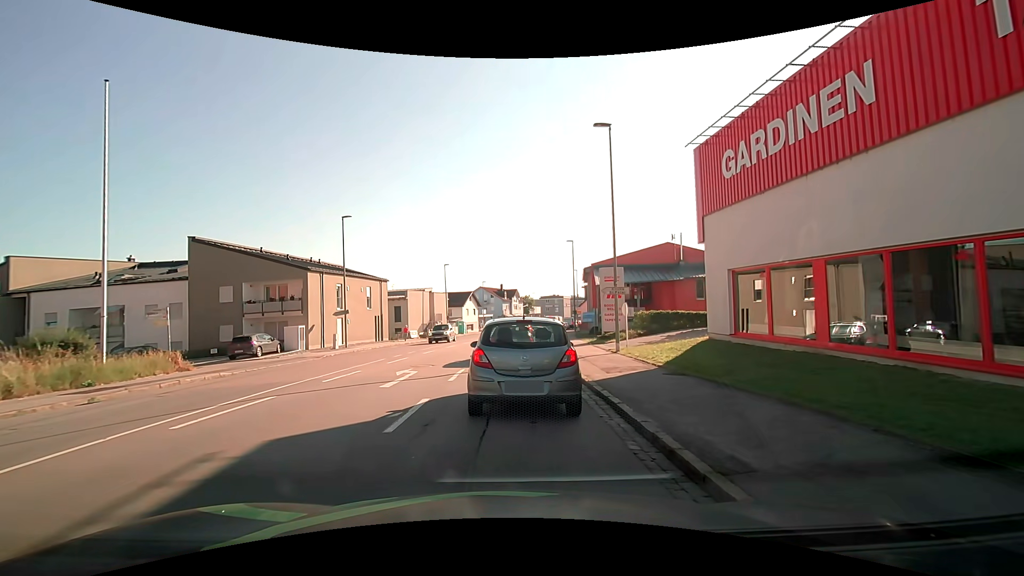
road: tertiary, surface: asphalt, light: Day
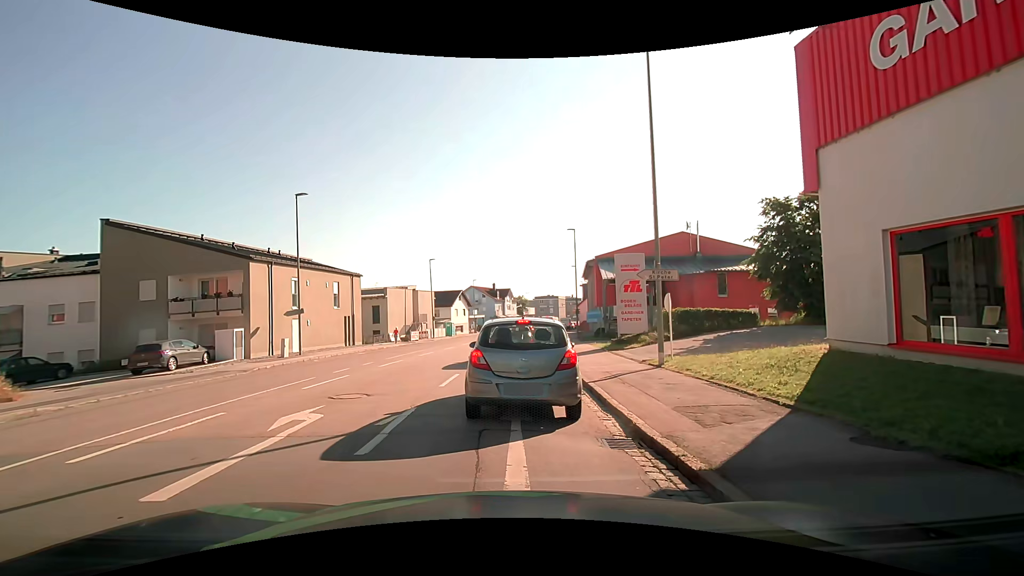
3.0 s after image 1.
(0.0, +7.0) m; -1°
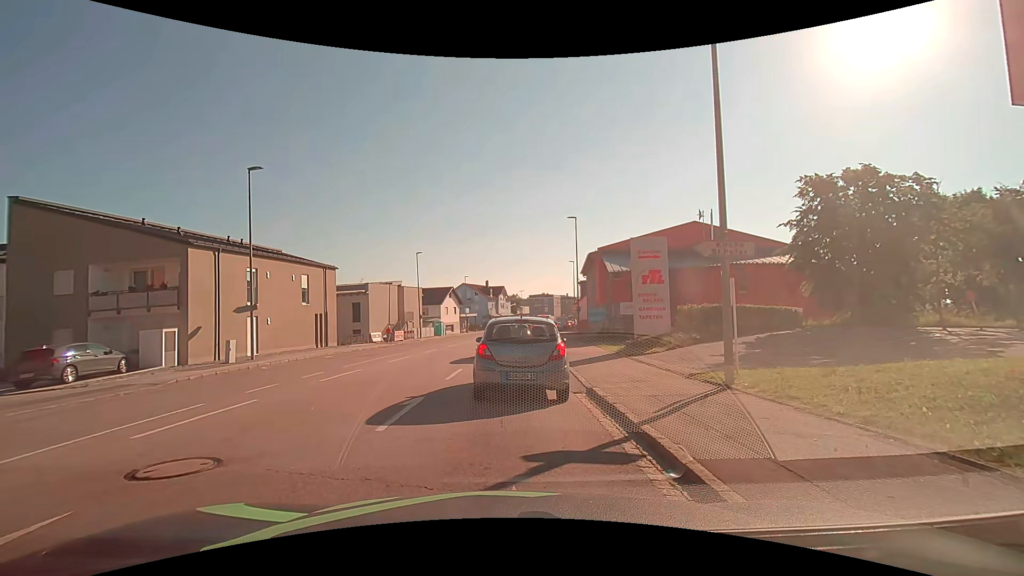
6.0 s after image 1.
(+0.1, +4.9) m; +3°
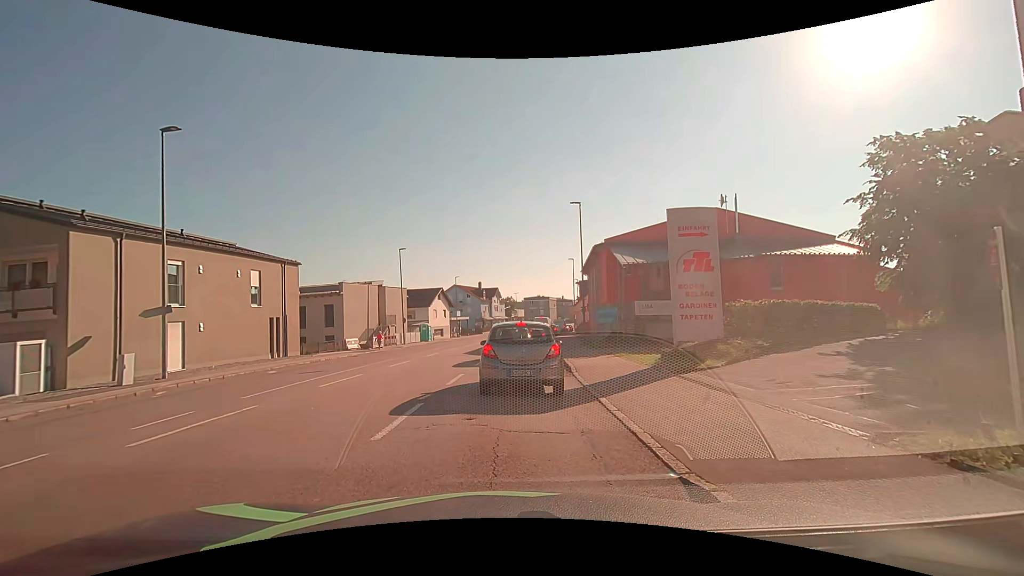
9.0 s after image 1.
(0.0, +6.2) m; -1°
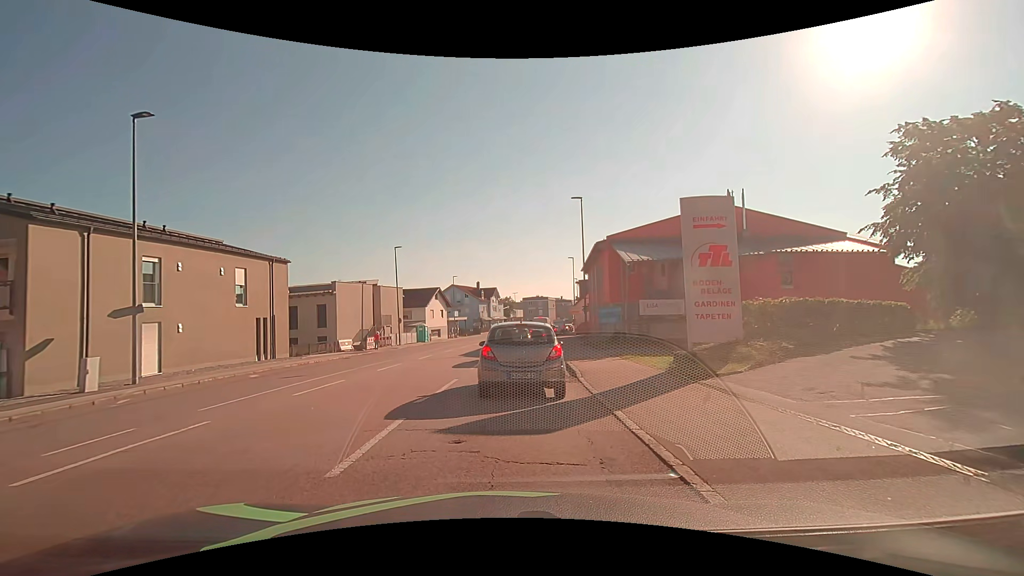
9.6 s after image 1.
(0.0, +1.5) m; +1°
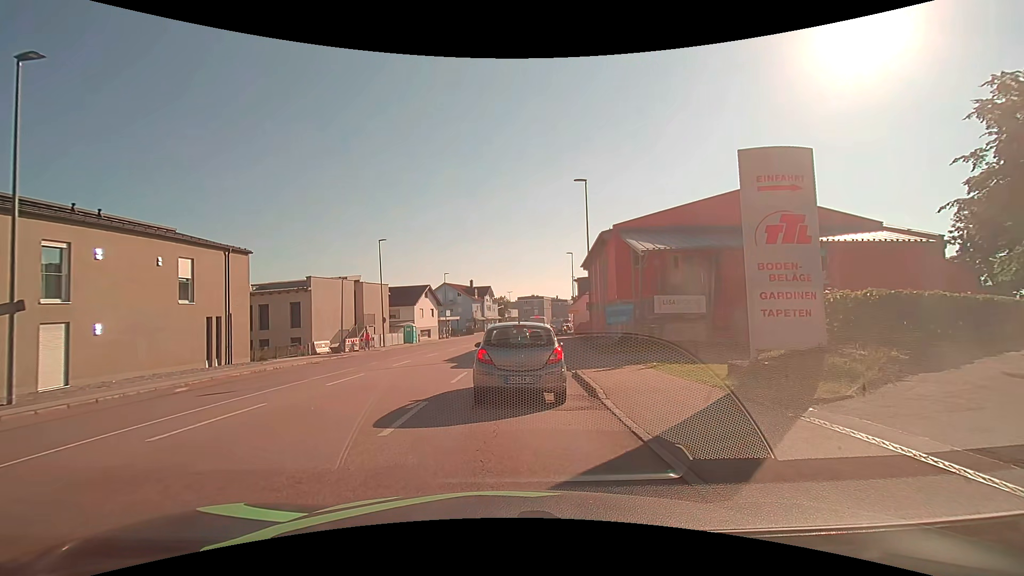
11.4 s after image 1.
(+0.1, +4.2) m; +1°
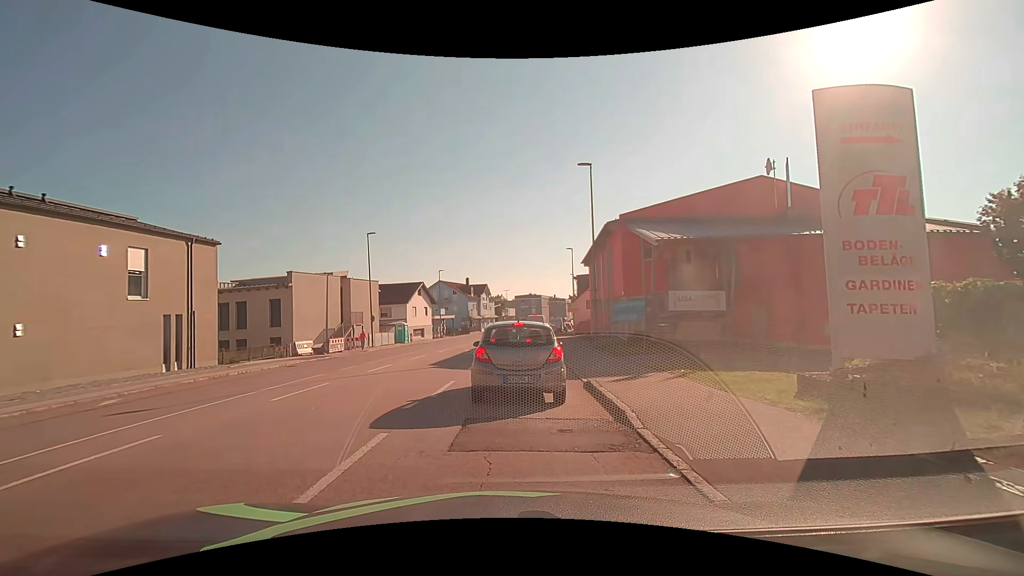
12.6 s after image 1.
(0.0, +2.9) m; -1°
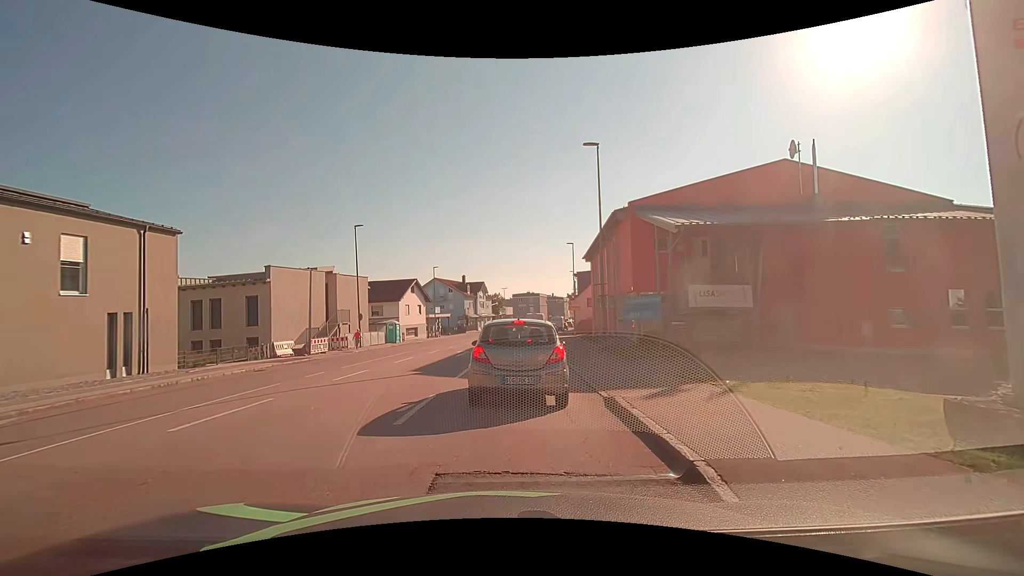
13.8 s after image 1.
(0.0, +2.9) m; +2°
(0, +10) (0, +20) (+1, +30) (+1, +40) (+2, +50) (+3, +60) (+4, +70) (+6, +80) (+7, +90) (+9, +99) m
